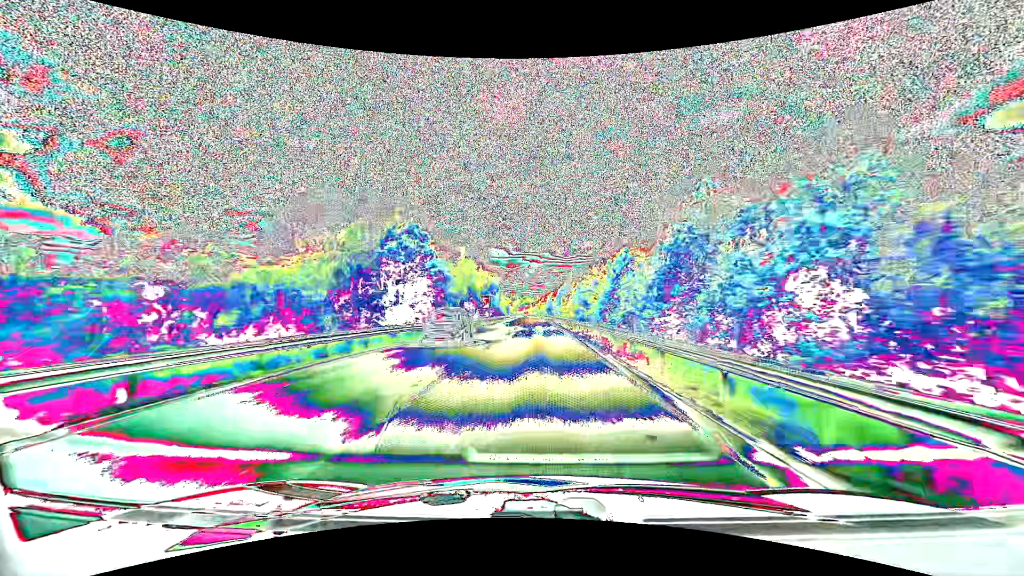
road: primary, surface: asphalt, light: Day
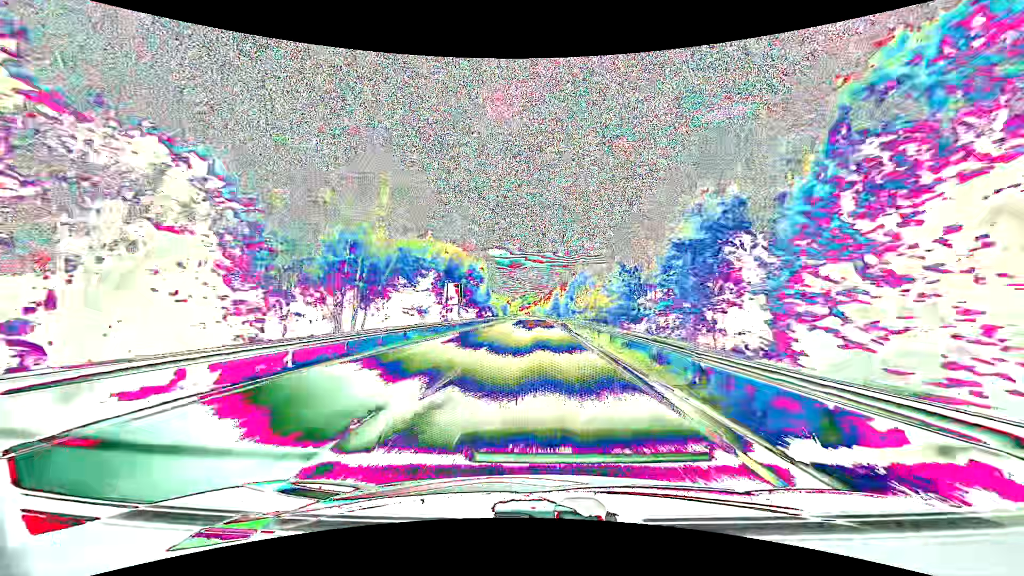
(-0.1, +34.8) m; 0°
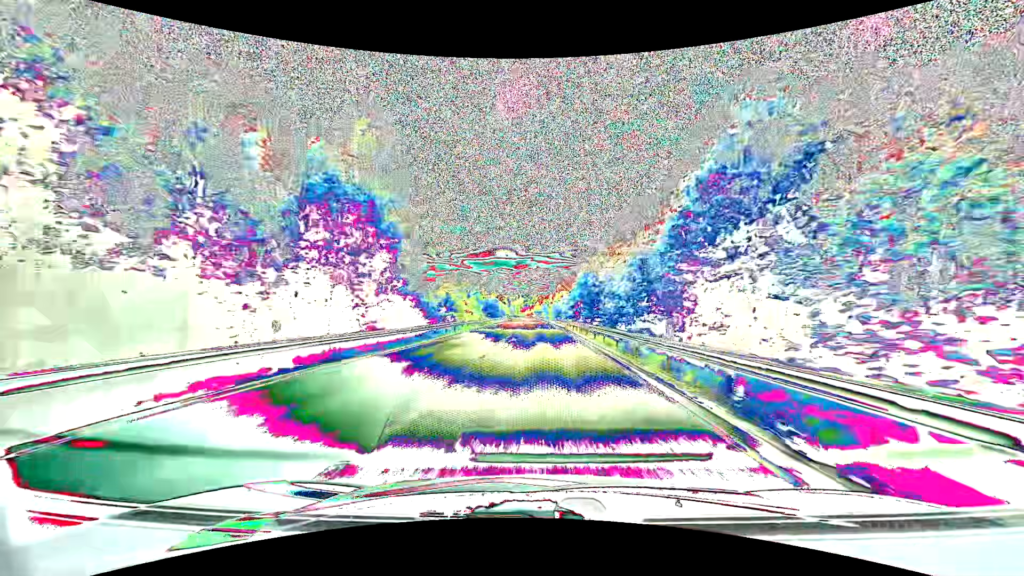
(-0.4, +69.4) m; -1°
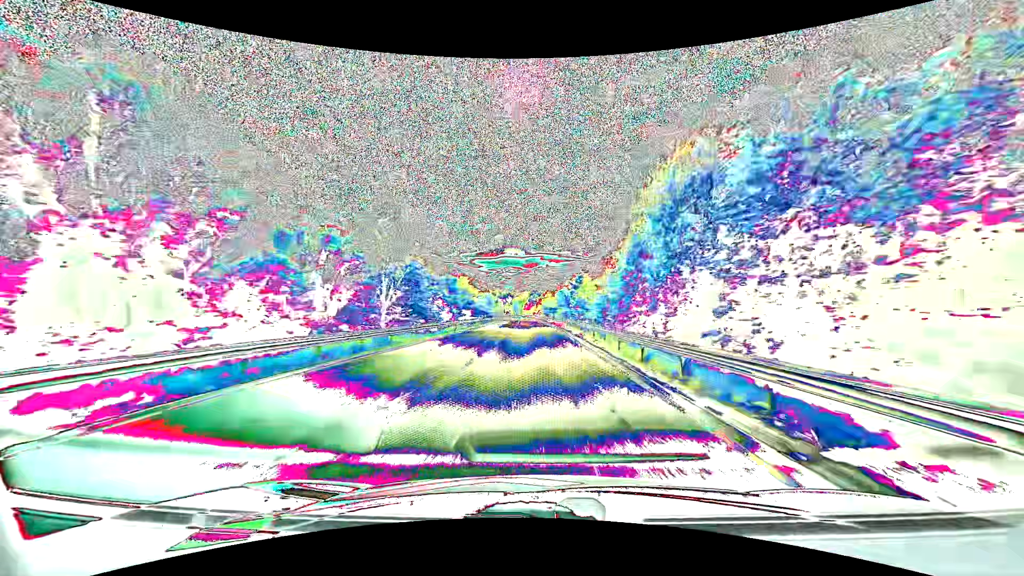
(-0.6, +85.8) m; -1°
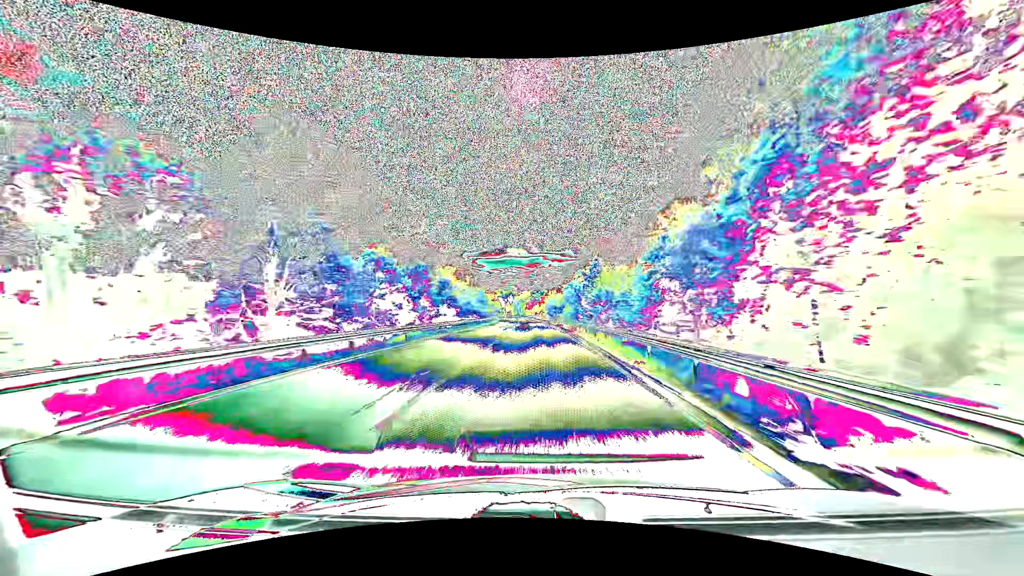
(0.0, +17.0) m; 0°
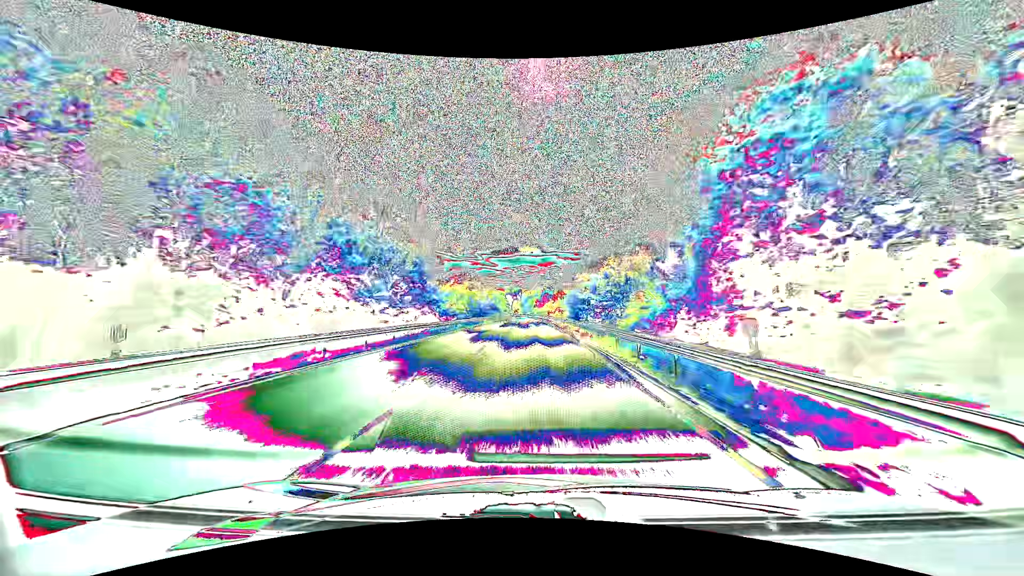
(-0.7, +50.9) m; -1°
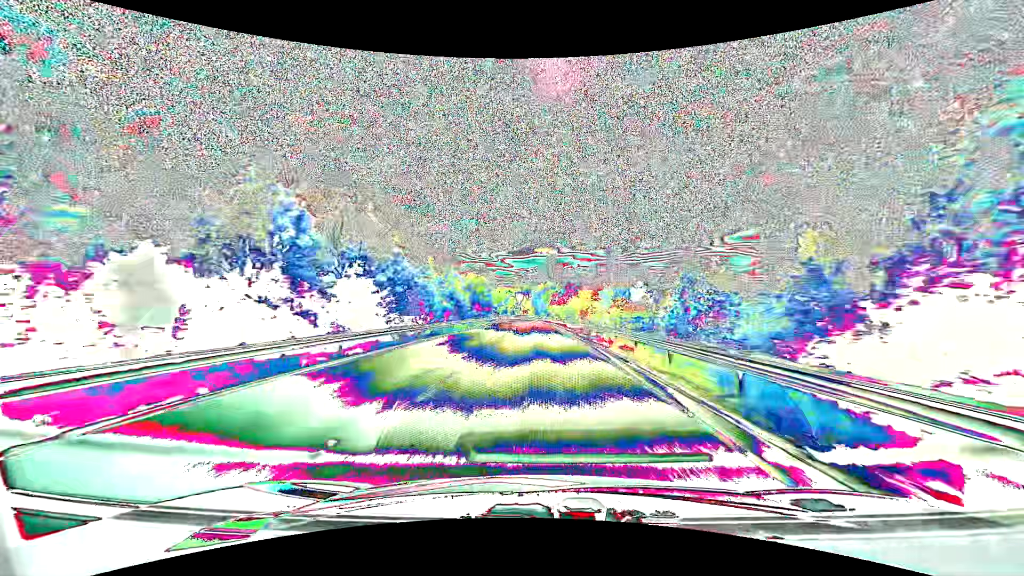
(-1.1, +67.3) m; -2°
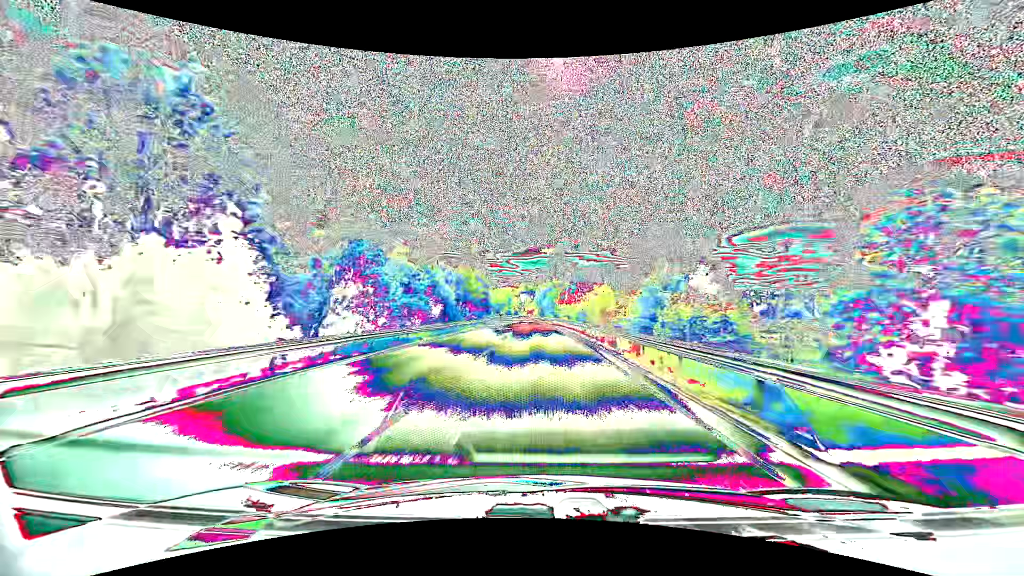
(0.0, +16.7) m; 0°
(0, +10) (0, +20) (0, +30) (0, +40) (-1, +50) (-1, +60) (-1, +70) (-2, +80) (-2, +90) (-3, +100) m
